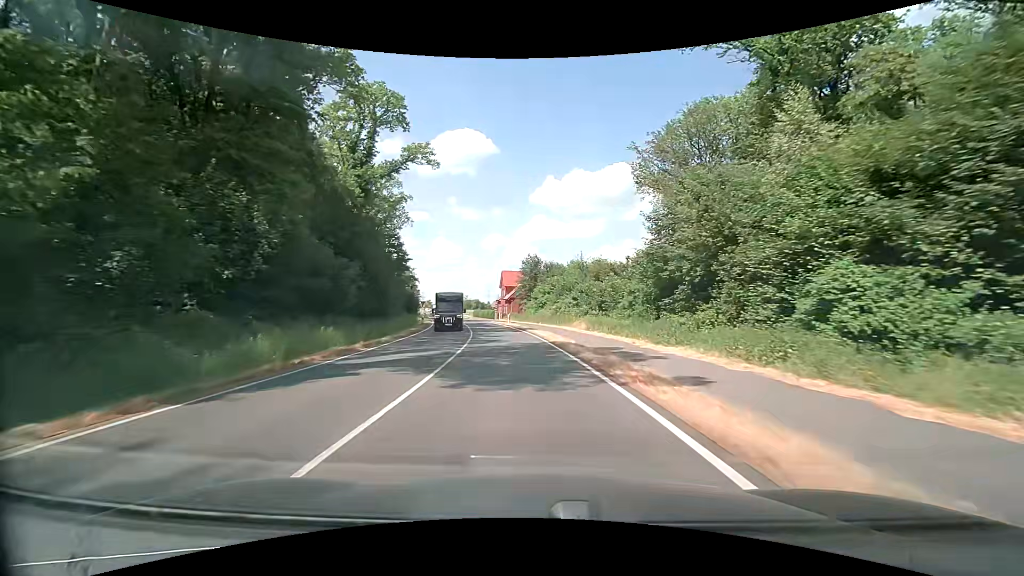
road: secondary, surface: asphalt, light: Day
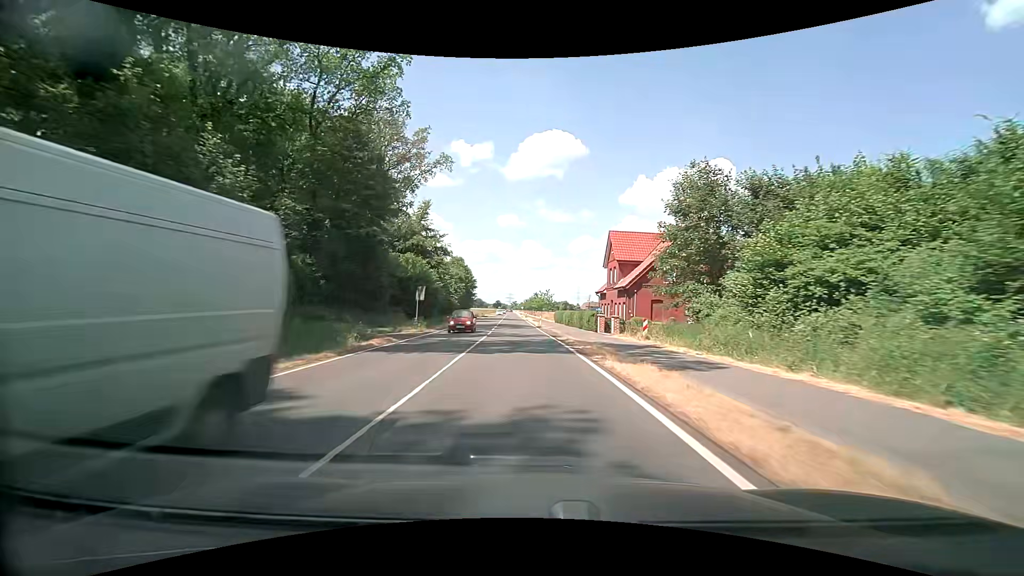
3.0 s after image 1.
(-4.7, +51.4) m; -10°
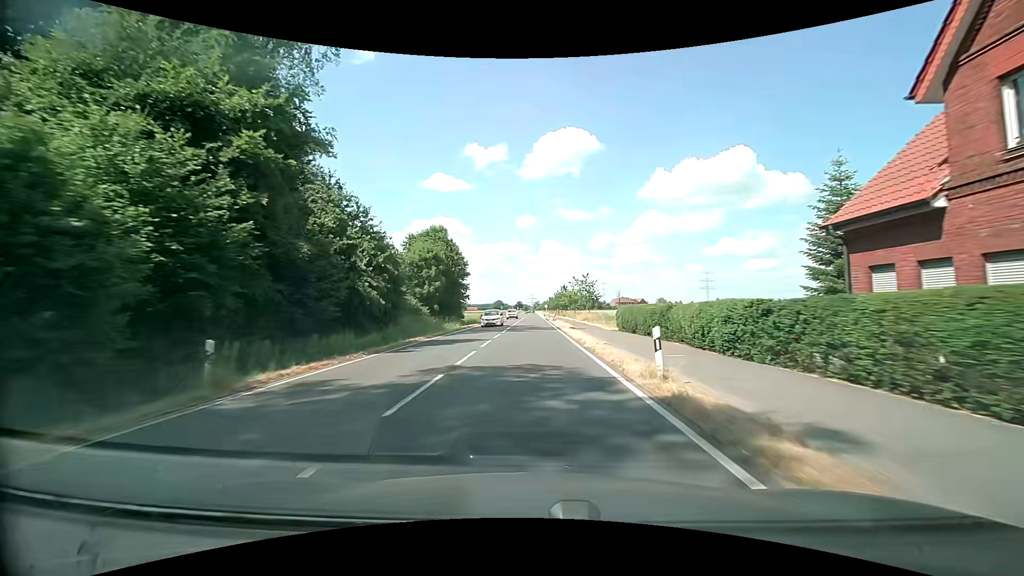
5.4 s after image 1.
(-1.1, +40.8) m; -3°
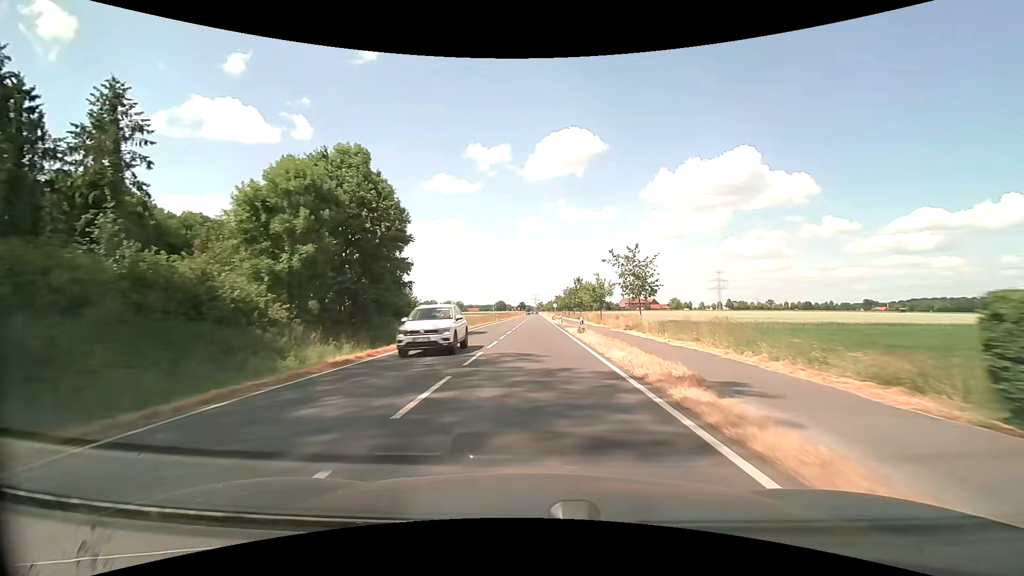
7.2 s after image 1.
(0.0, +30.2) m; 0°
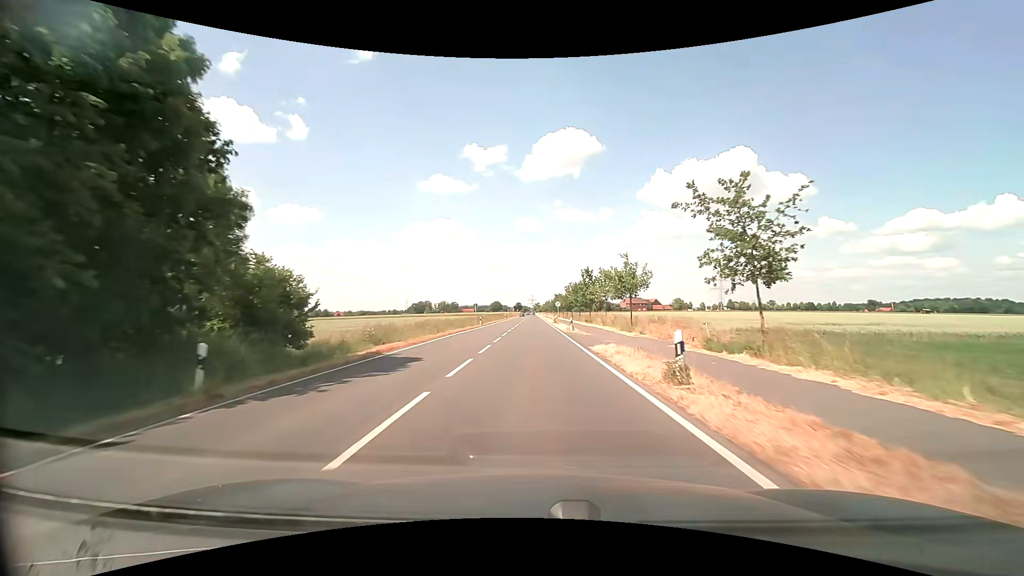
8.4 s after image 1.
(+0.1, +20.0) m; +1°
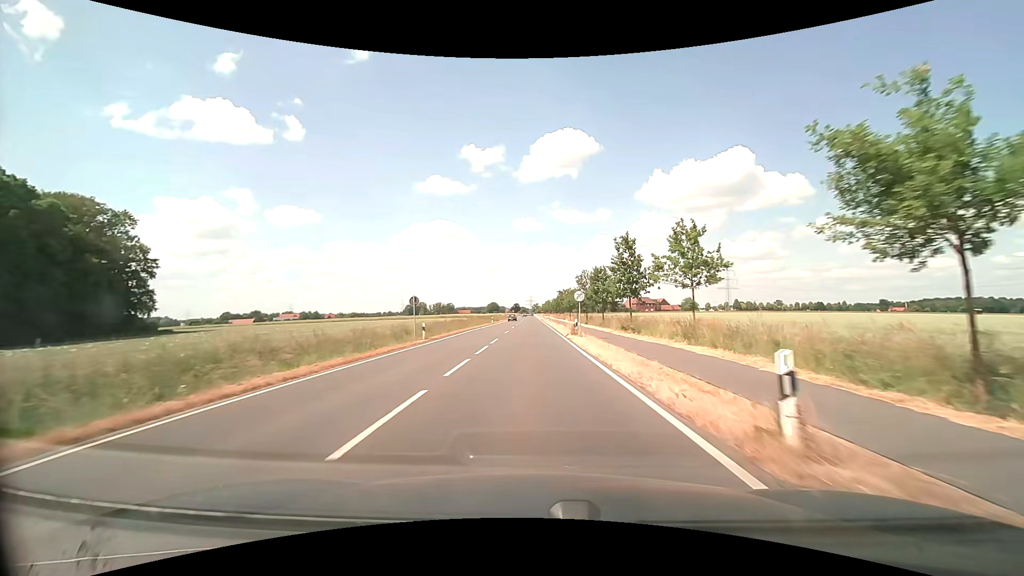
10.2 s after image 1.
(0.0, +29.7) m; 0°
